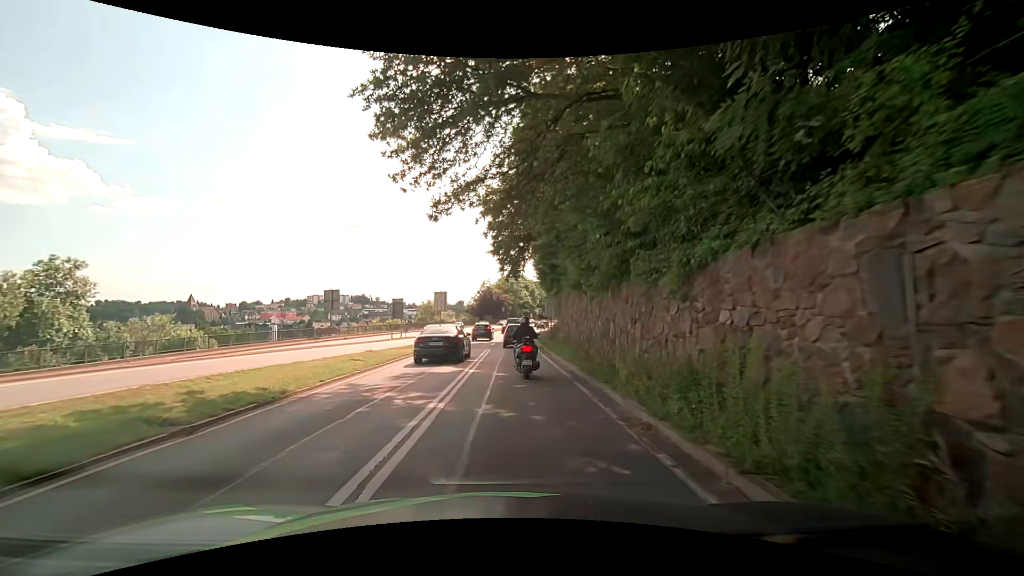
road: primary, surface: asphalt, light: Day
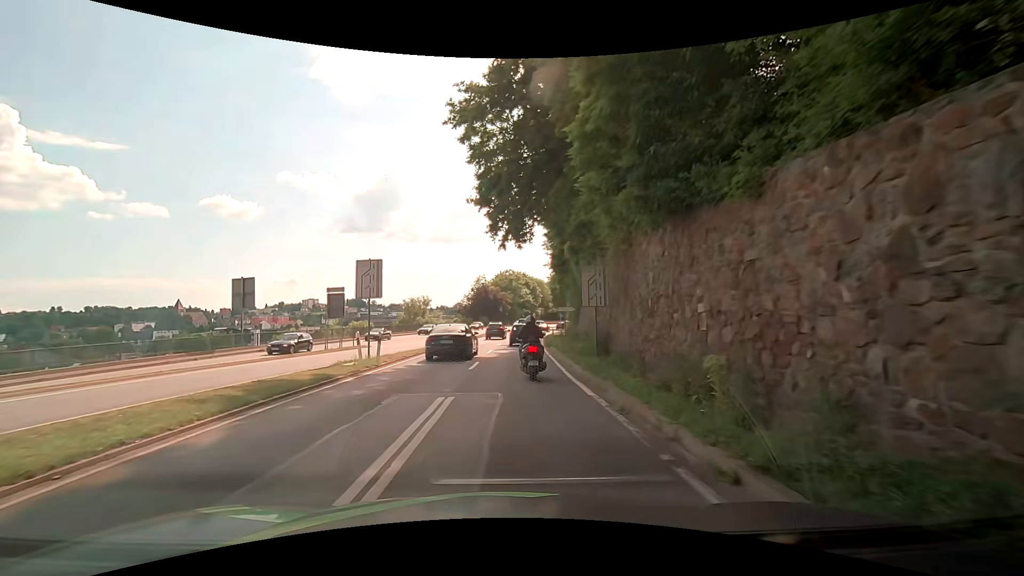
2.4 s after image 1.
(+0.1, +19.4) m; 0°
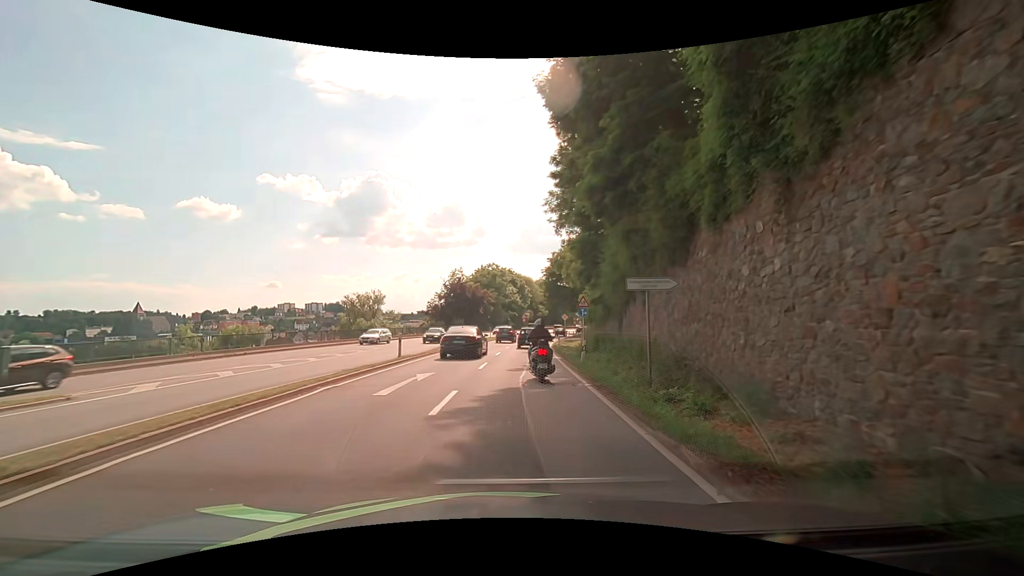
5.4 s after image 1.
(+0.5, +26.2) m; +2°
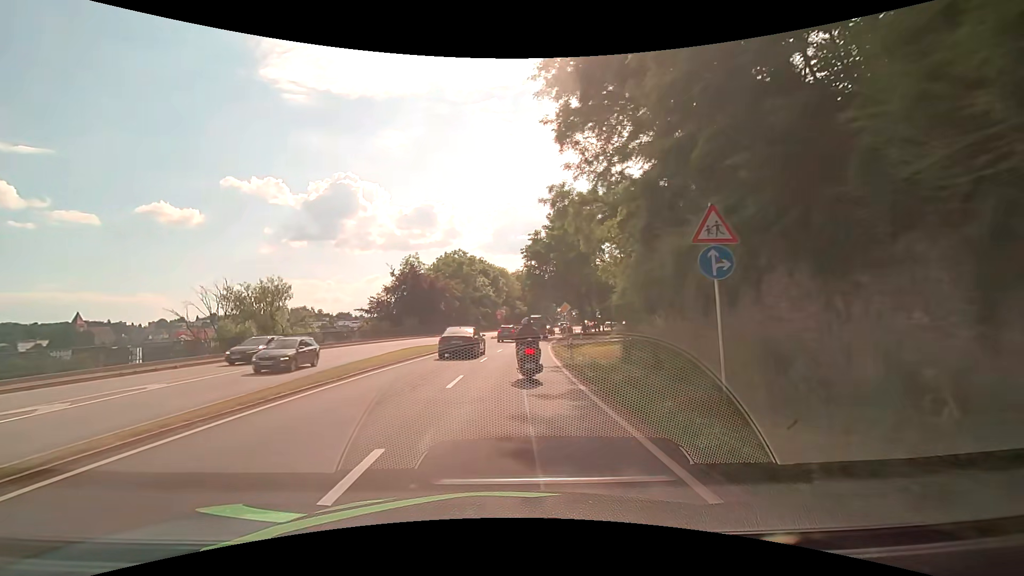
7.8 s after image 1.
(+0.8, +23.3) m; +3°
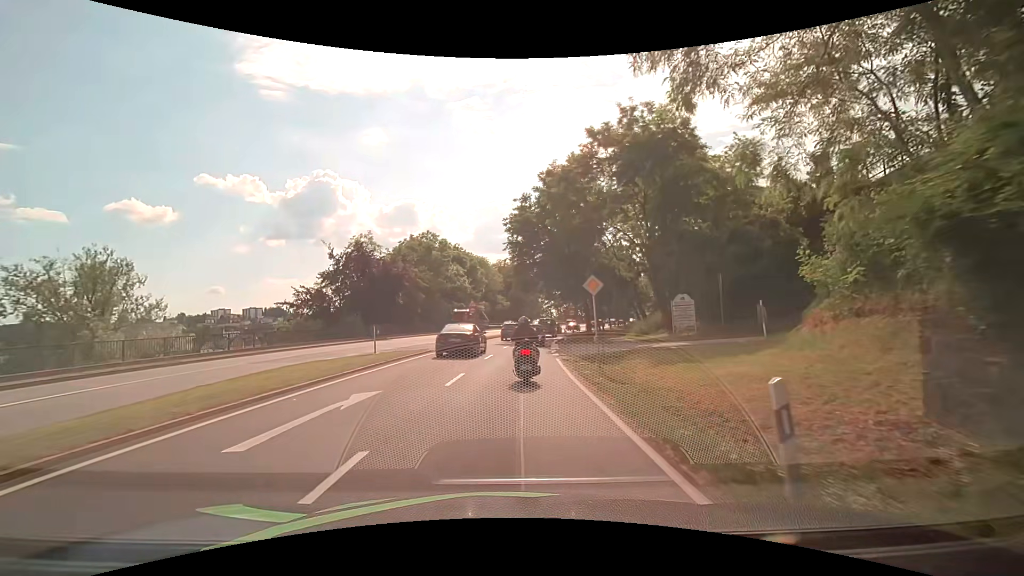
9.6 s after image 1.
(+0.2, +18.0) m; +2°
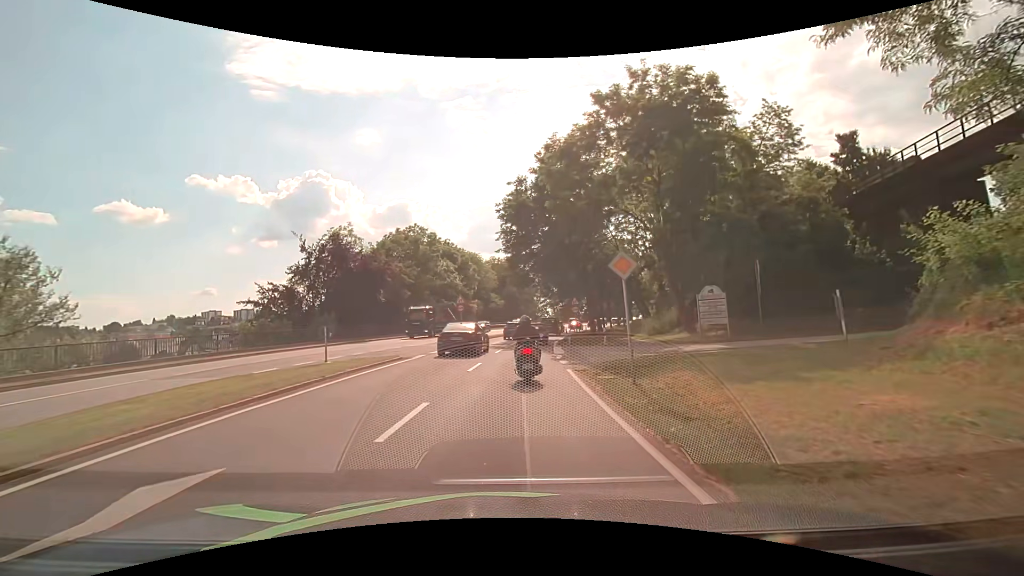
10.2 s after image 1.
(0.0, +5.7) m; +1°
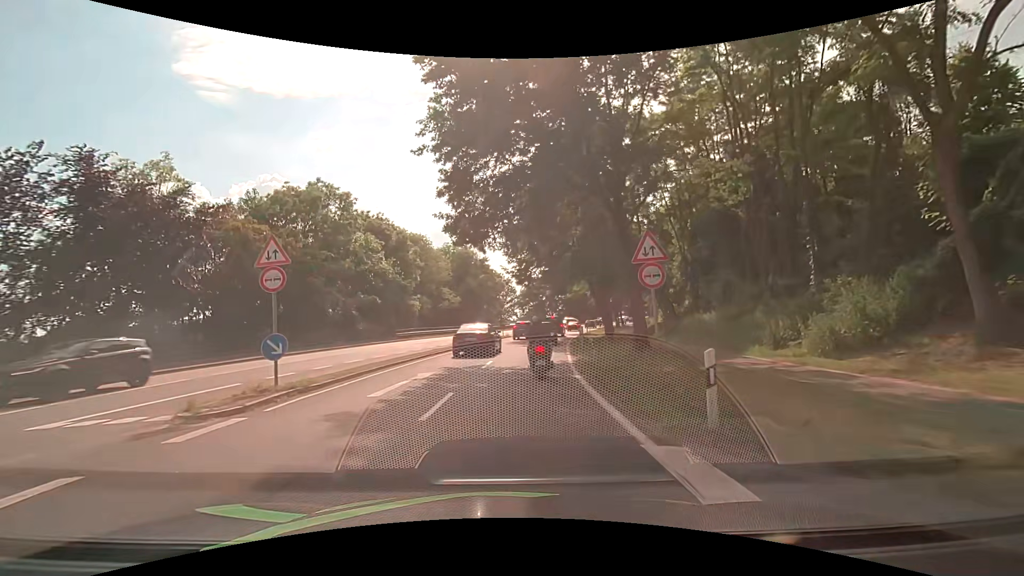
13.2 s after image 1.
(+1.0, +25.7) m; +5°
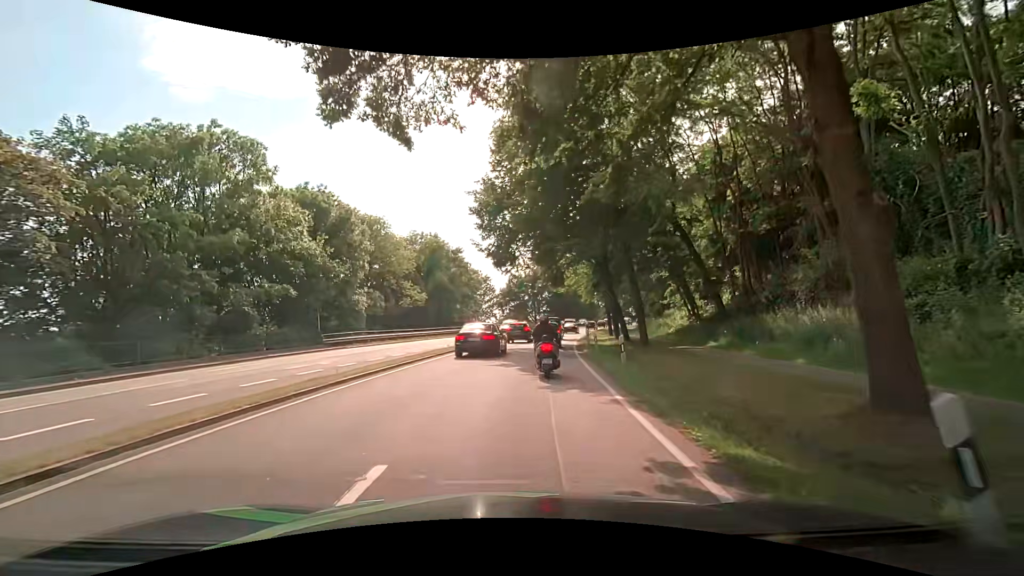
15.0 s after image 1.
(+0.2, +14.1) m; +2°
